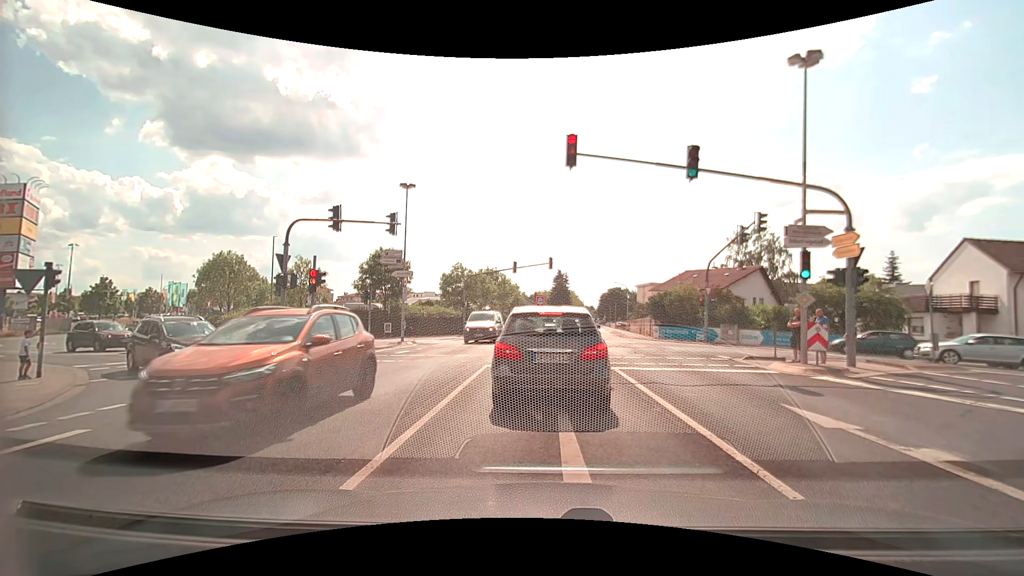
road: secondary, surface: asphalt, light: Day
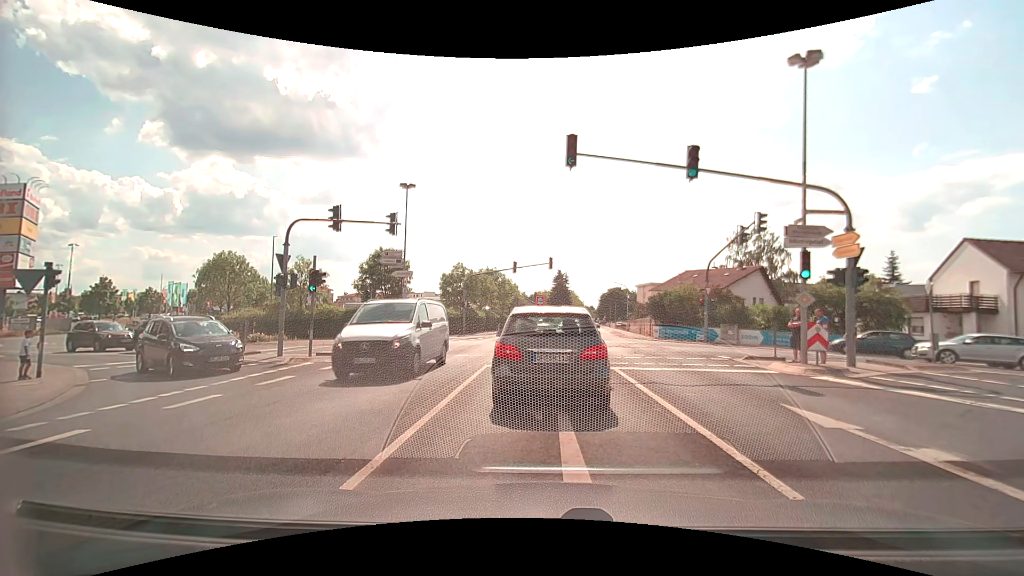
(0.0, 0.0) m; 0°
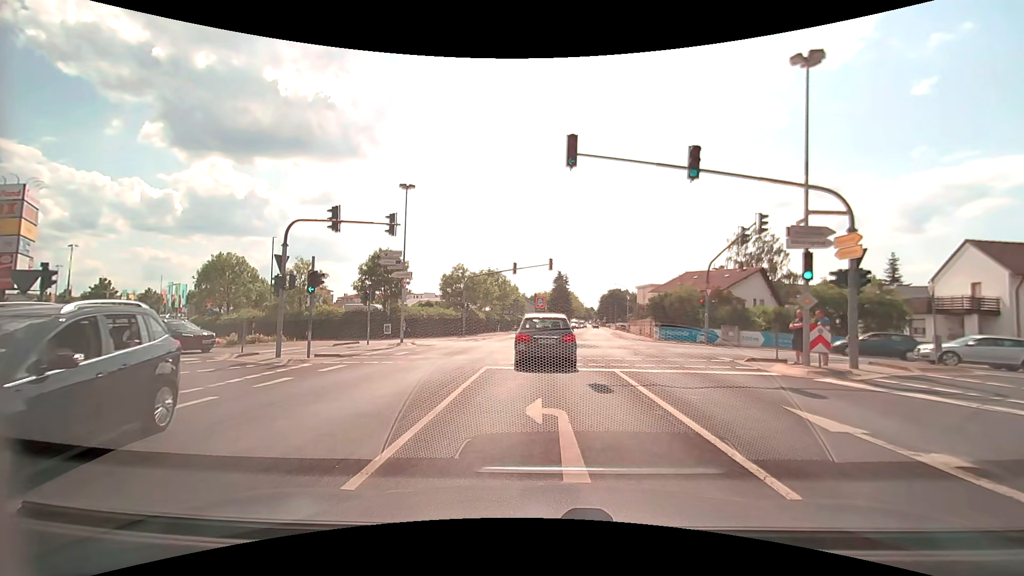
(0.0, +0.1) m; 0°
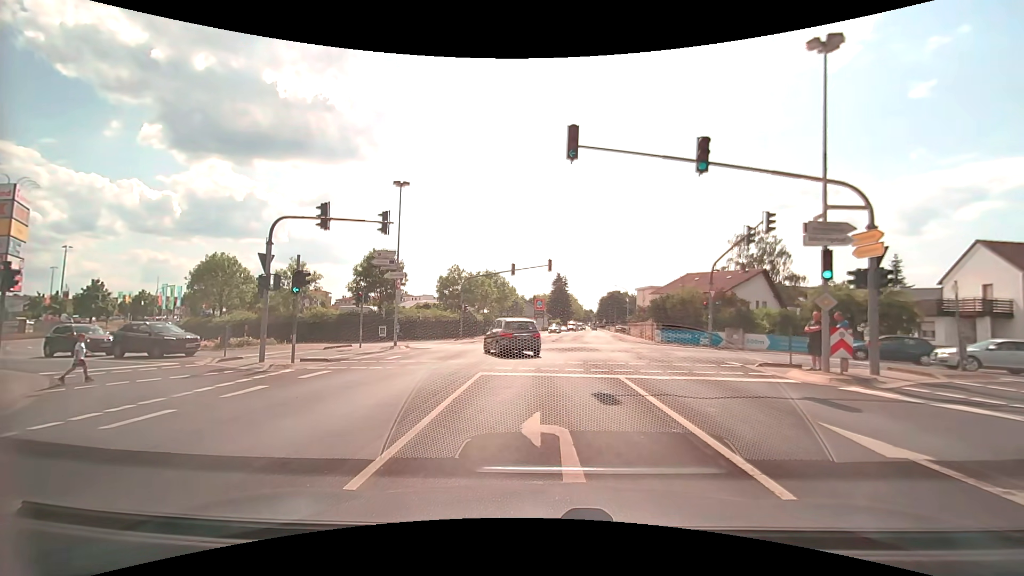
(0.0, +1.1) m; -1°
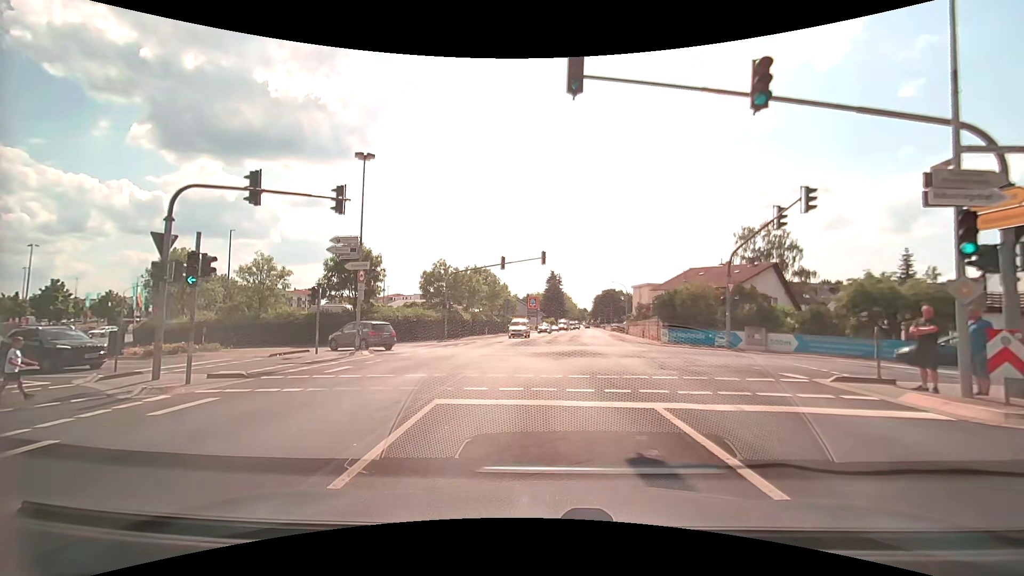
(+0.2, +4.9) m; +2°
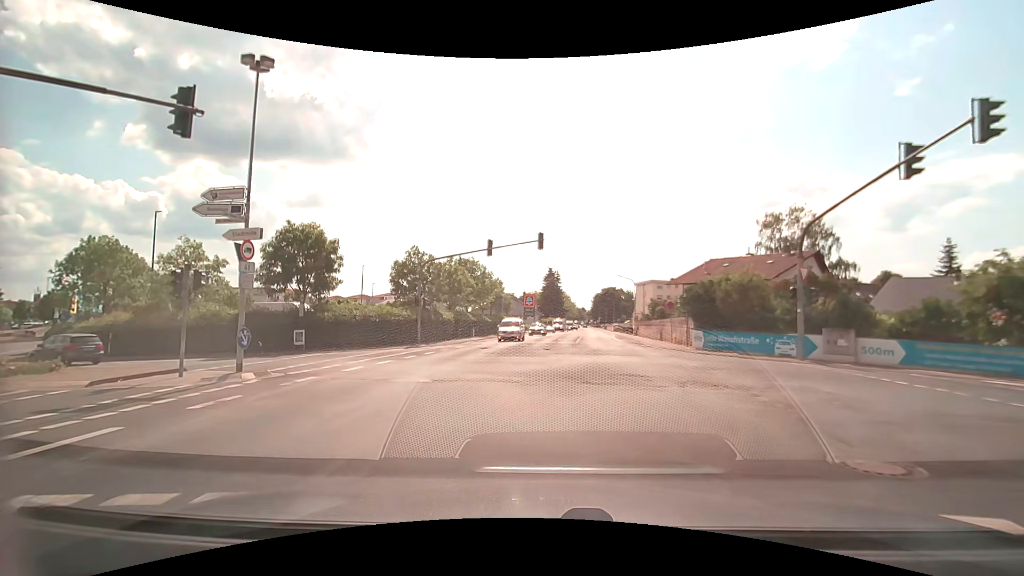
(0.0, +9.0) m; +1°
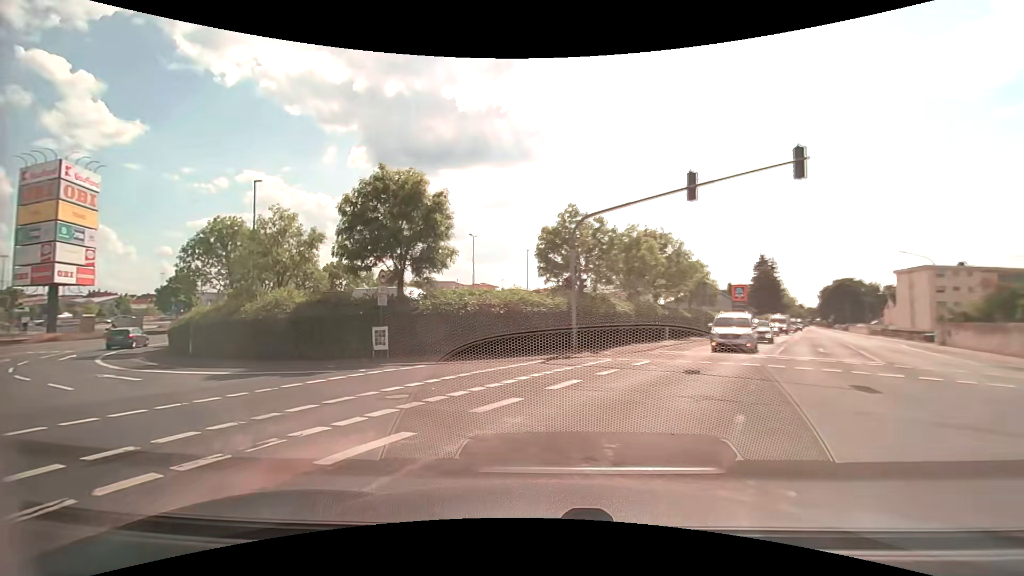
(-1.3, +14.1) m; -21°
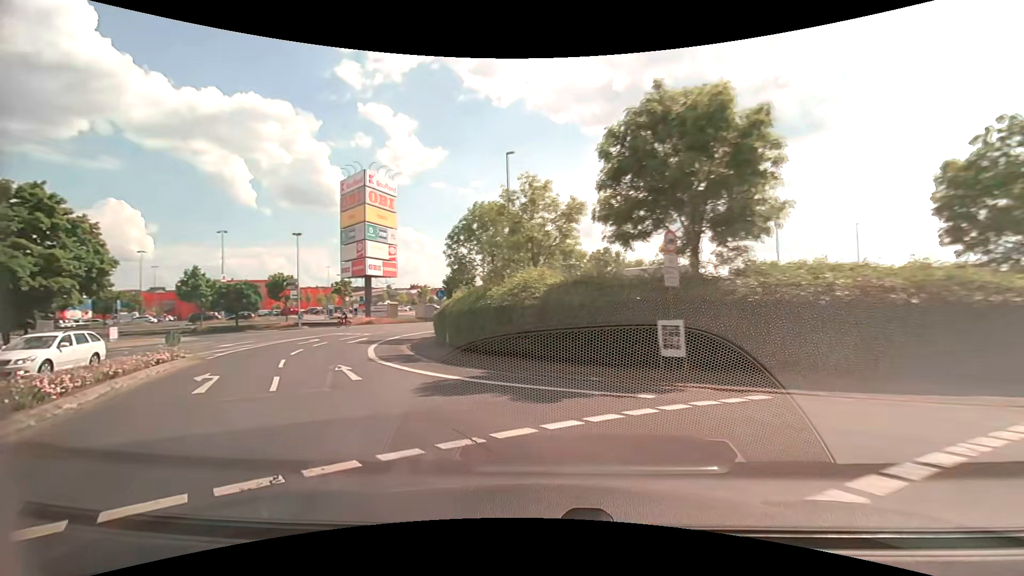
(-1.8, +7.2) m; -28°
(-3, +9) (-8, +18) (-12, +27) (-14, +37) (-13, +47) (-9, +56) (-4, +64) (+2, +73) (+7, +81) (+12, +90) m
